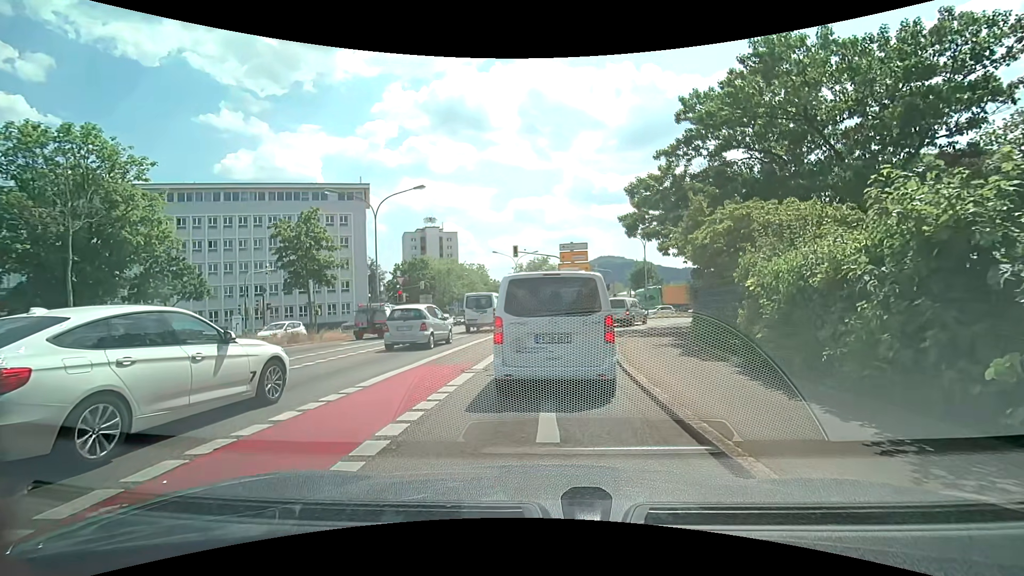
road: secondary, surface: asphalt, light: Day
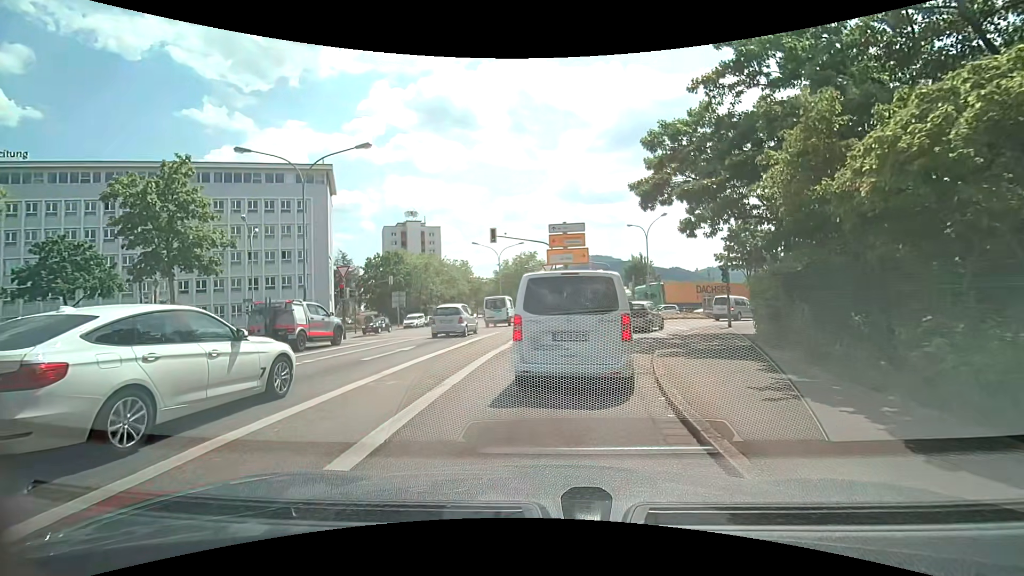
(+0.1, +8.3) m; +1°
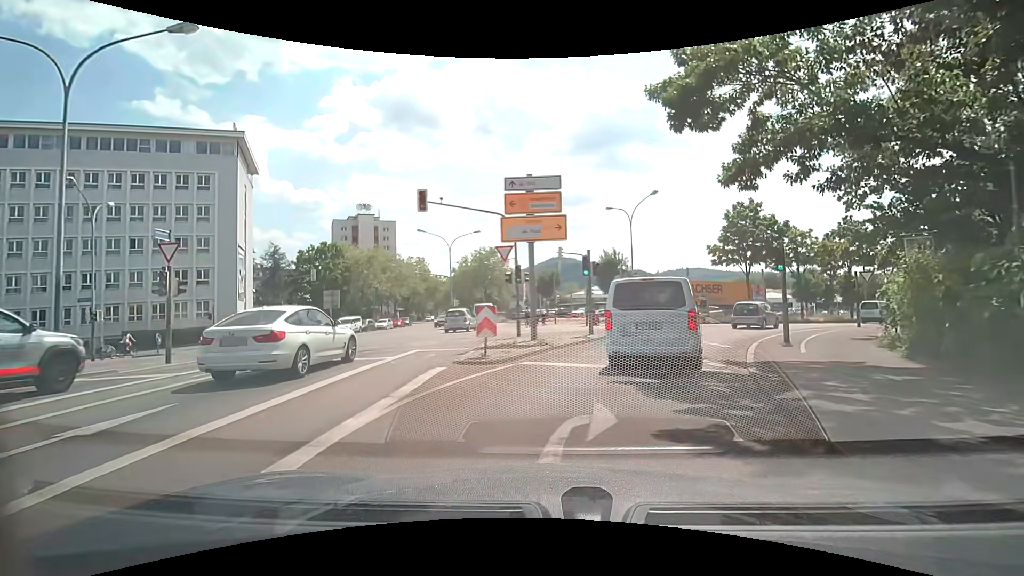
(+0.5, +10.5) m; +4°
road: secondary_link
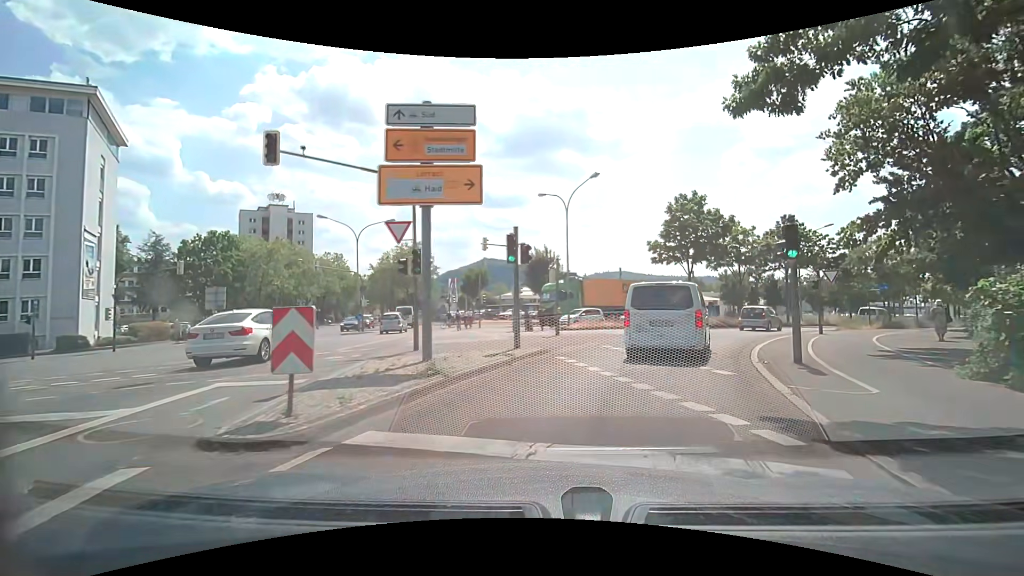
(+0.5, +6.4) m; +9°
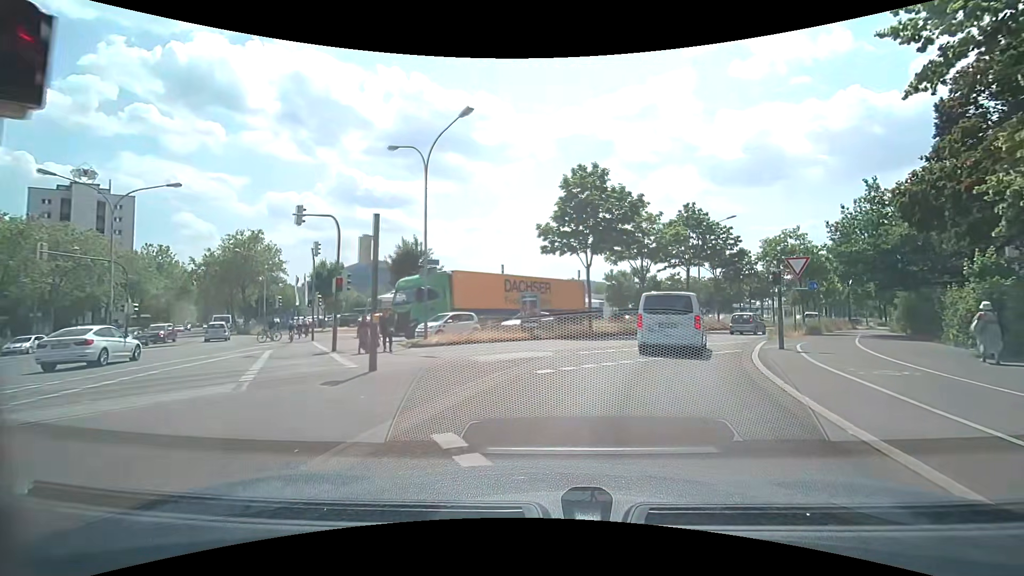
(+1.3, +11.1) m; +14°
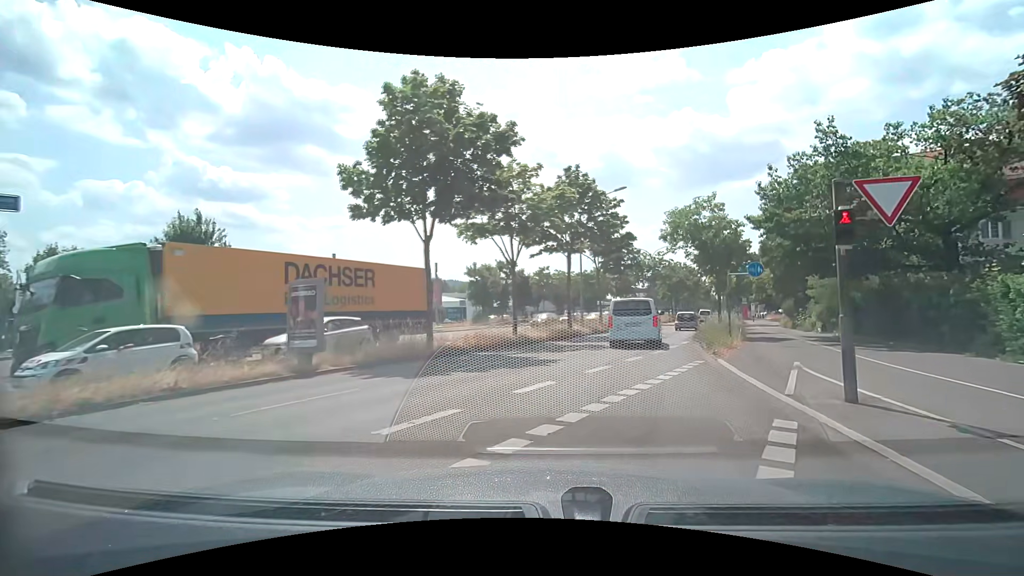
(+1.5, +12.7) m; +14°
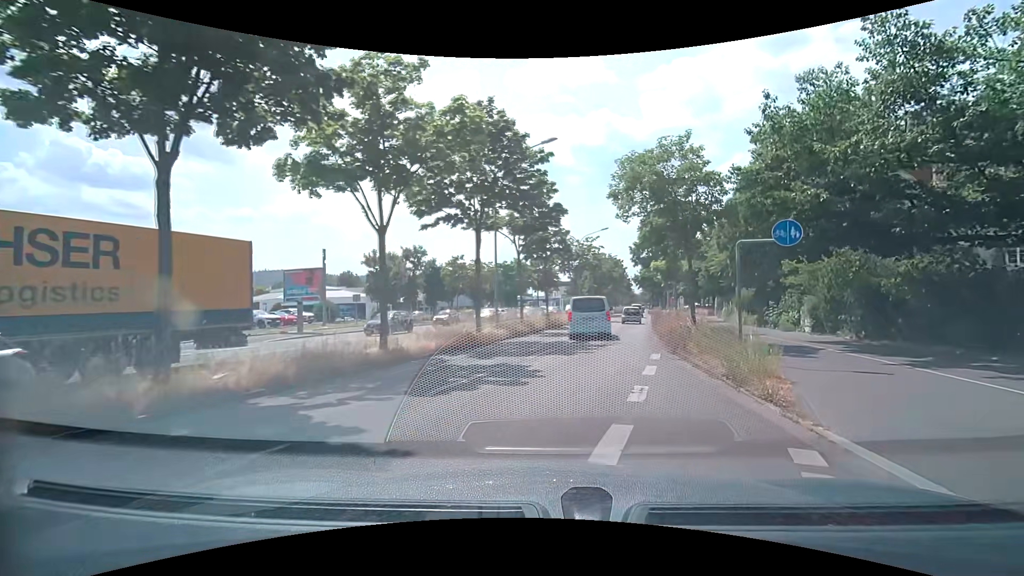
(+0.8, +9.5) m; +9°
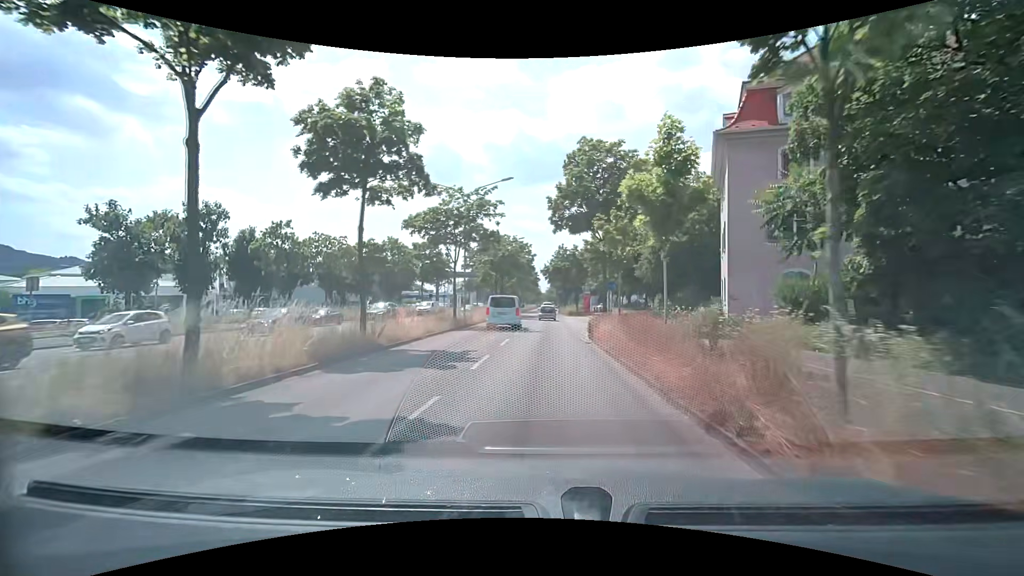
(+2.6, +21.3) m; +10°
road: primary
(0, +10) (0, +20) (0, +30) (0, +40) (0, +50) (+1, +60) (+1, +70) (+1, +80) (+1, +90) (+1, +100) m
